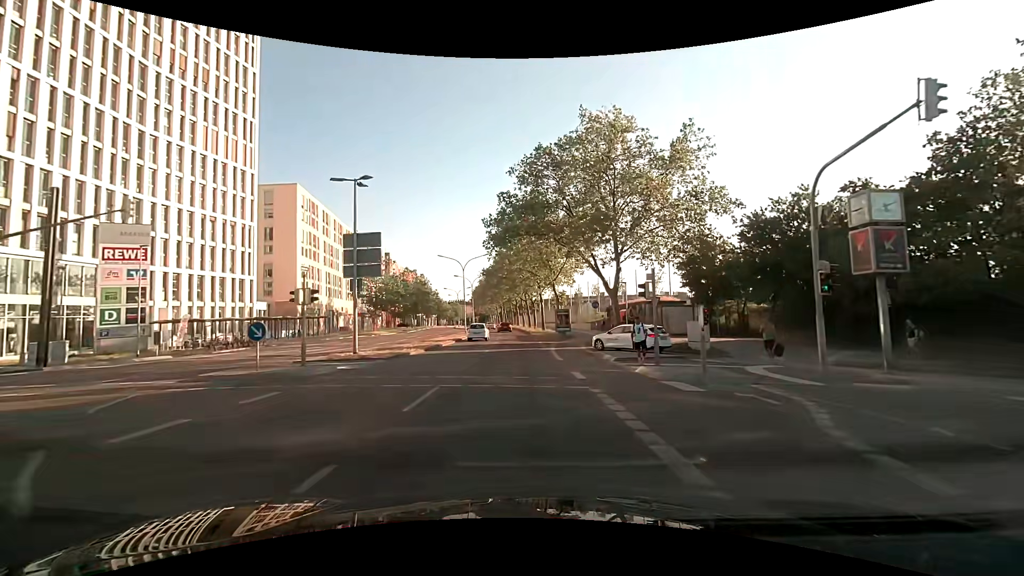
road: secondary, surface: asphalt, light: Day
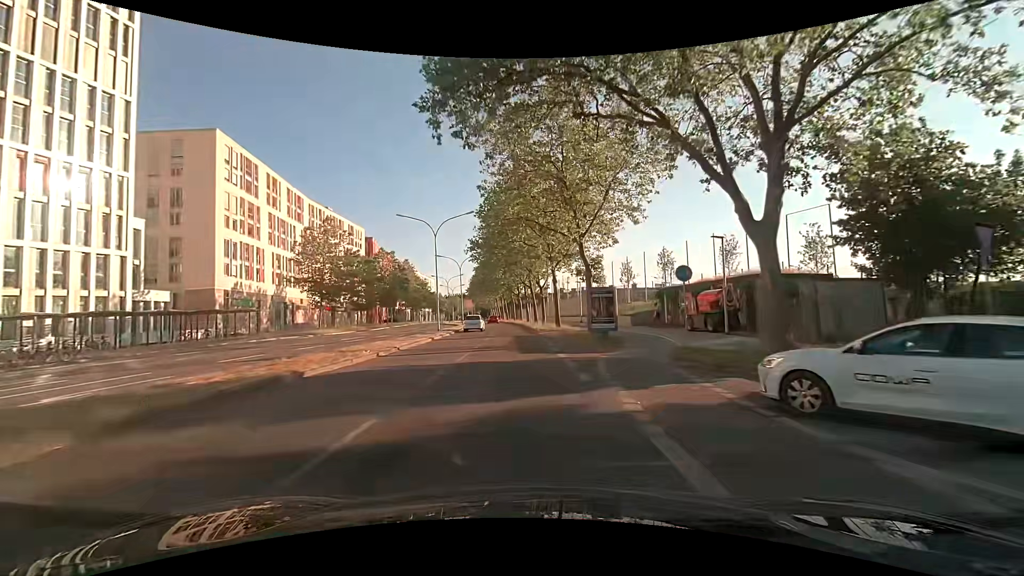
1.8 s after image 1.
(-0.1, +21.5) m; -1°
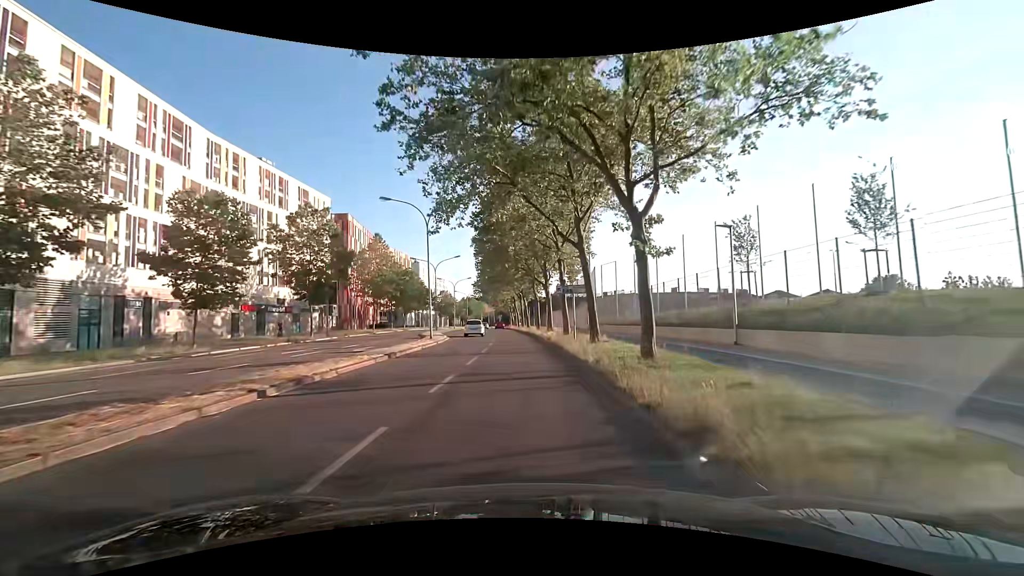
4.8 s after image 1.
(-0.8, +36.9) m; -3°
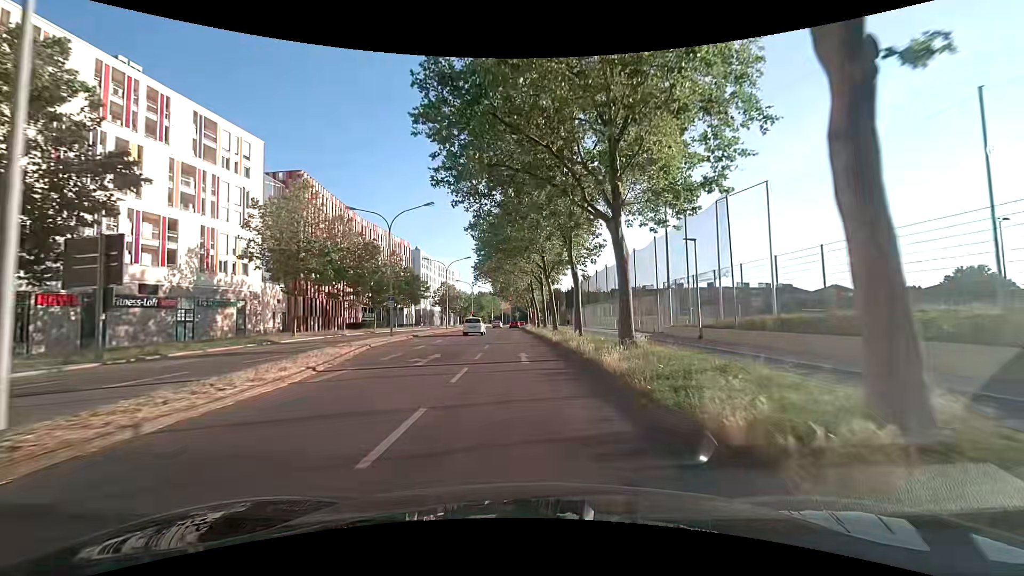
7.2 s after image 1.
(-0.5, +29.0) m; -2°
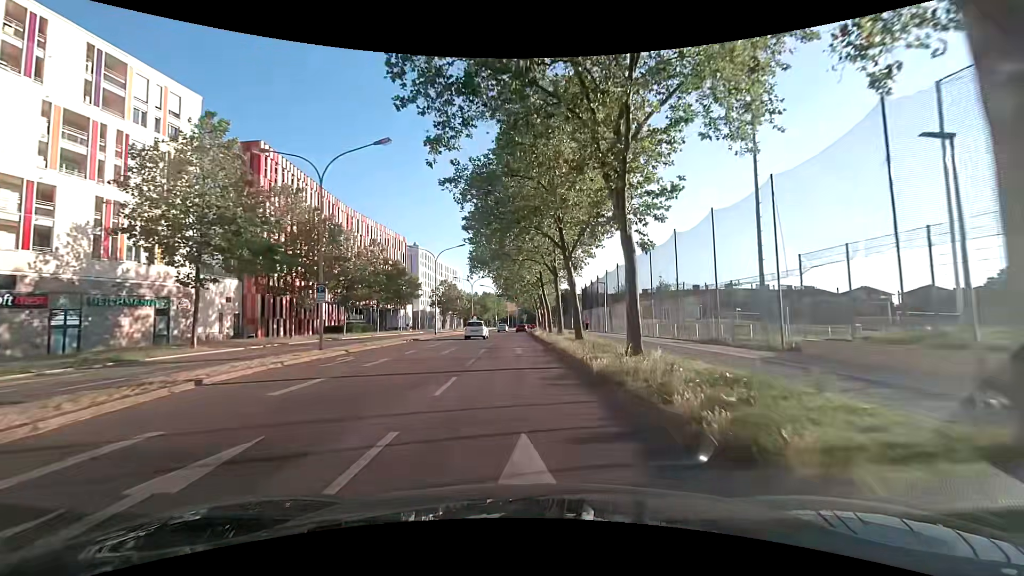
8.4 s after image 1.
(-0.1, +13.5) m; -2°
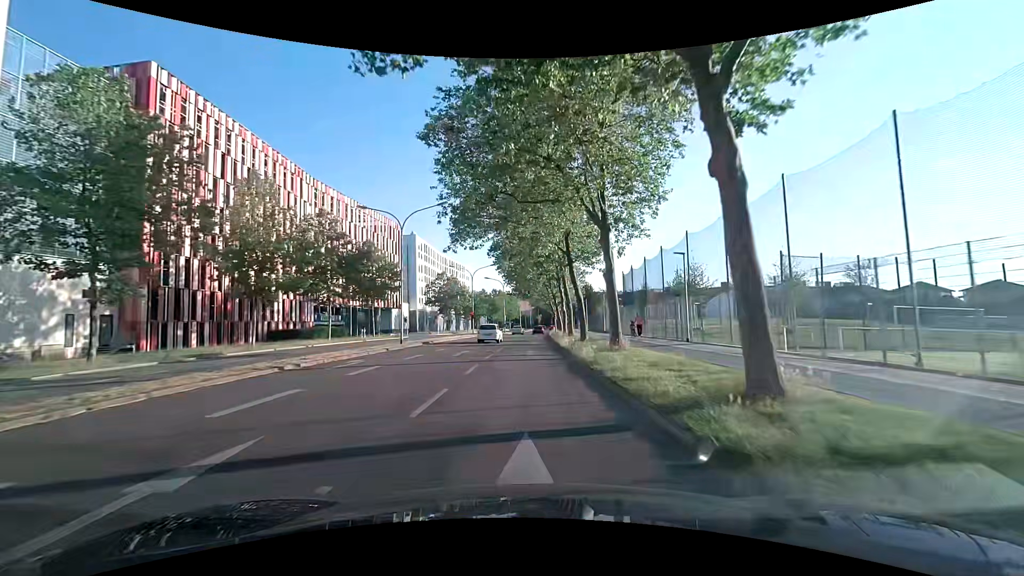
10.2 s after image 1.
(0.0, +20.1) m; 0°
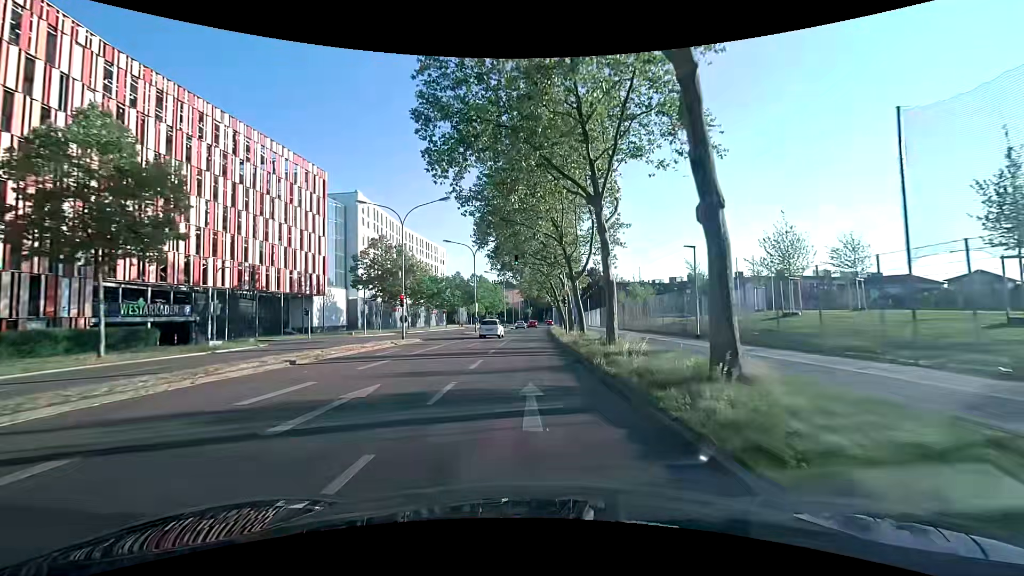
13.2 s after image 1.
(-0.2, +35.3) m; +1°
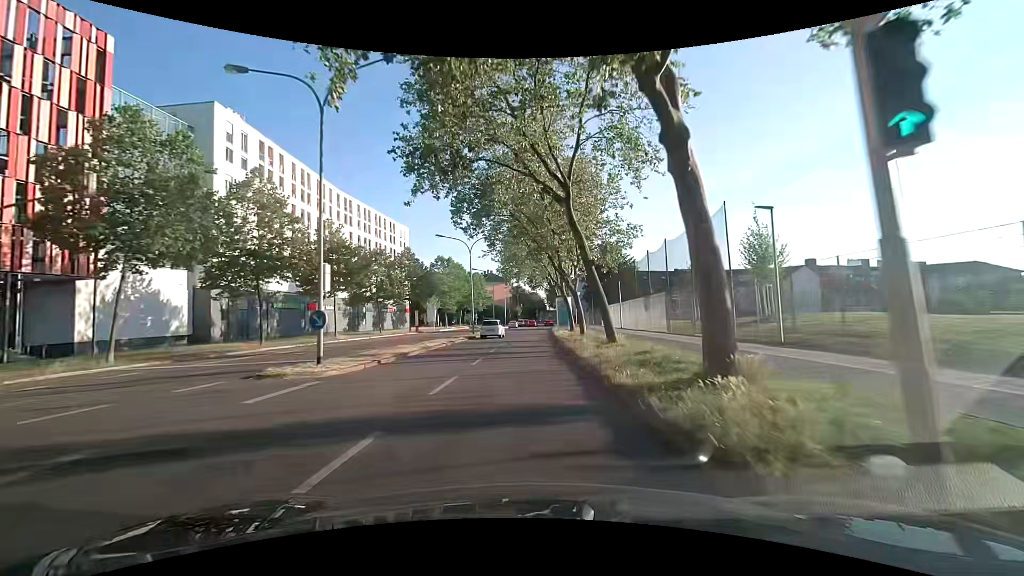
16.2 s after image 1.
(+0.4, +36.6) m; +1°
(0, +10) (0, +20) (0, +30) (0, +40) (0, +50) (0, +60) (+1, +70) (+1, +80) (+1, +90) (+2, +100) m
